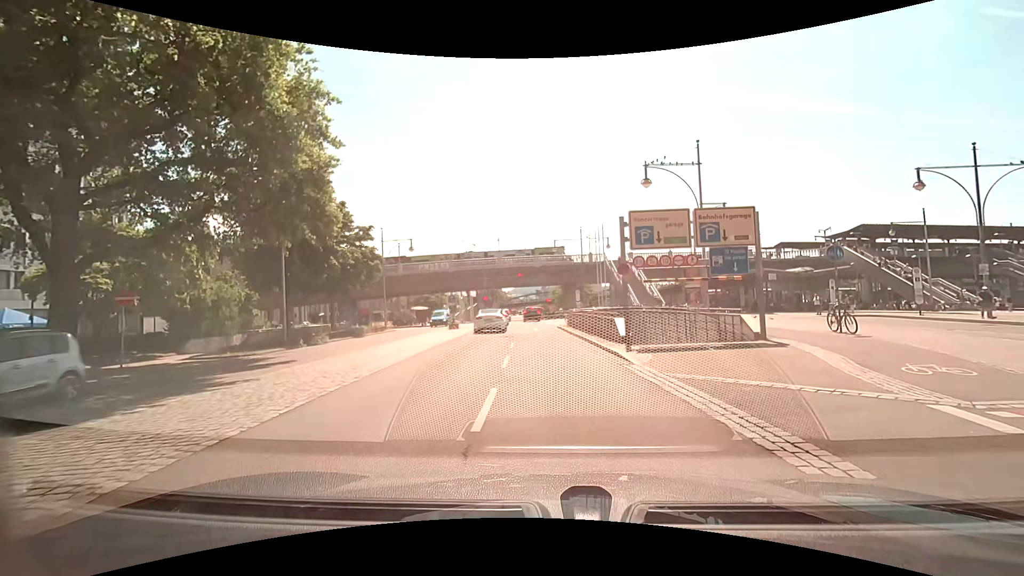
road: primary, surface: asphalt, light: Day
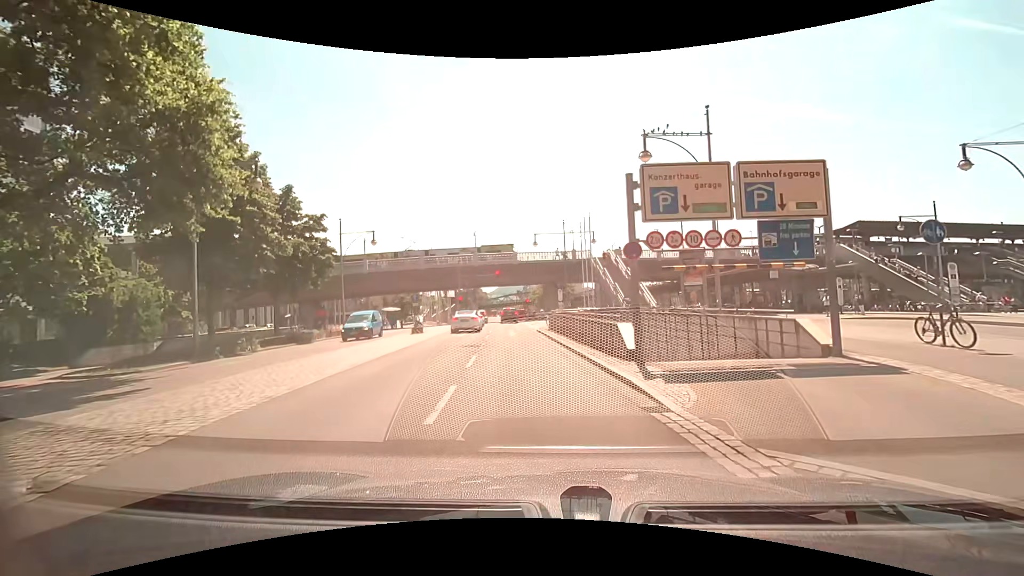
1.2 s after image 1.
(+0.2, +5.7) m; +2°
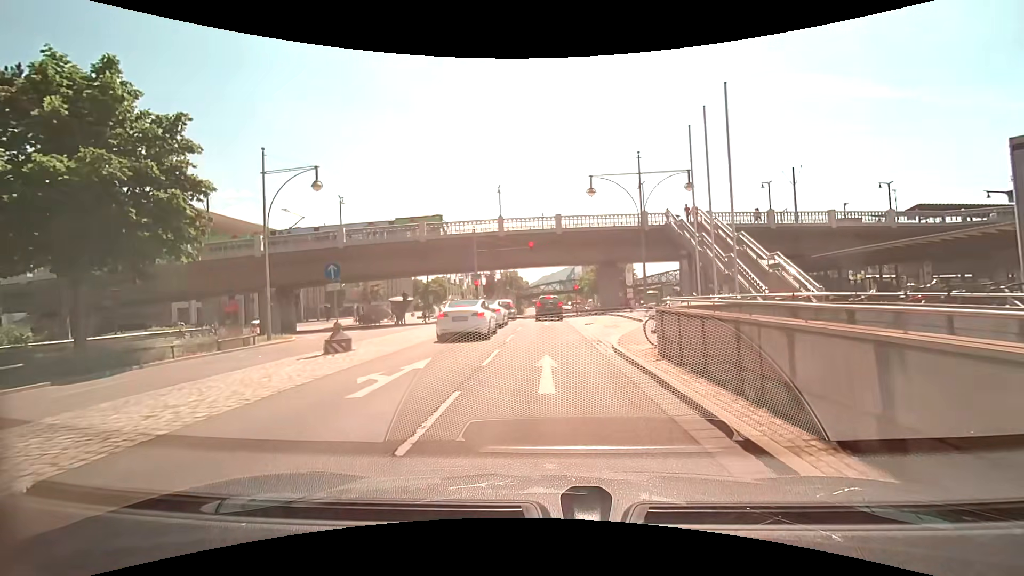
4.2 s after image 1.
(-1.2, +19.7) m; -5°
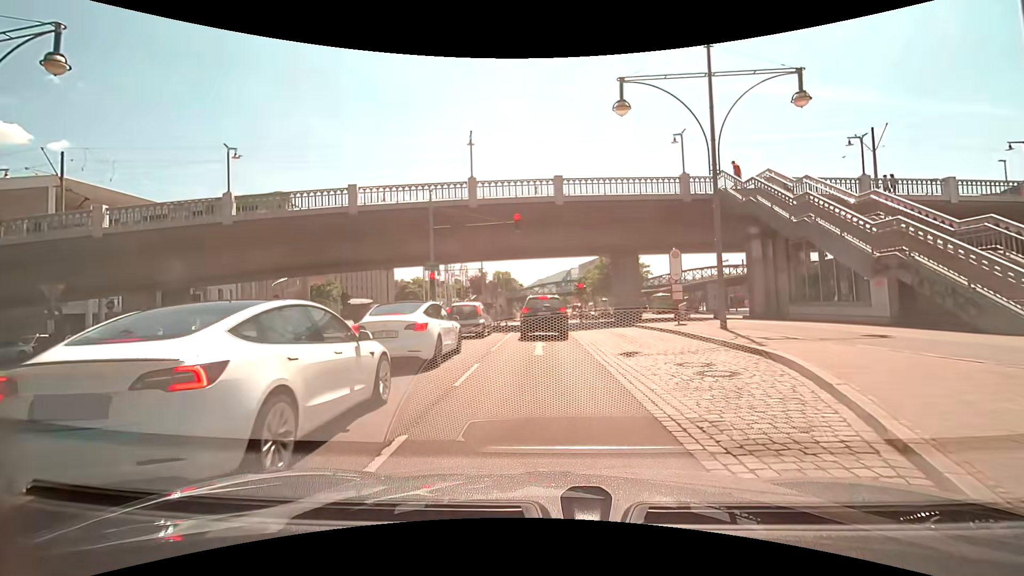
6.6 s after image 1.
(+0.1, +14.2) m; +1°
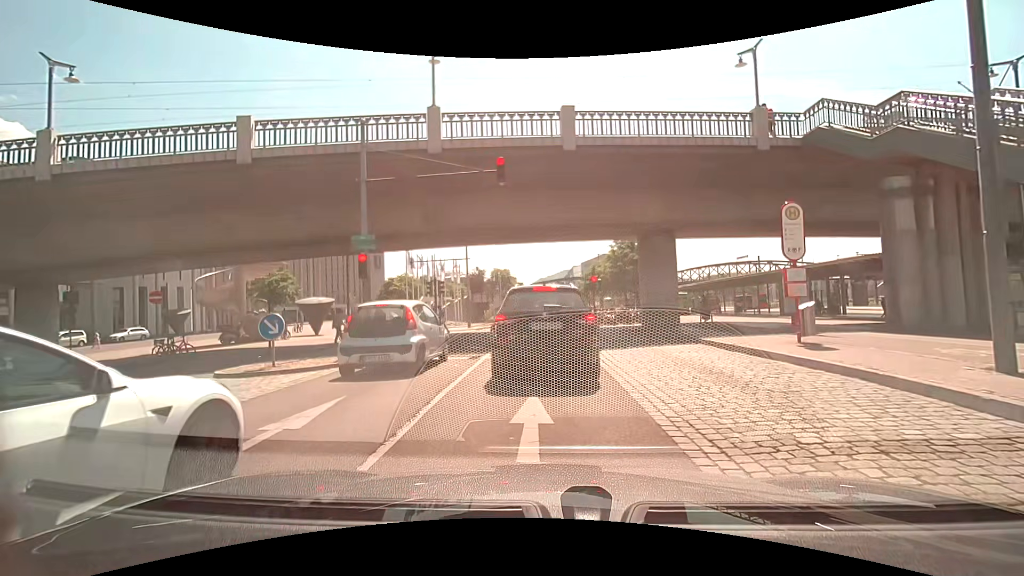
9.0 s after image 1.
(-0.1, +10.0) m; +1°
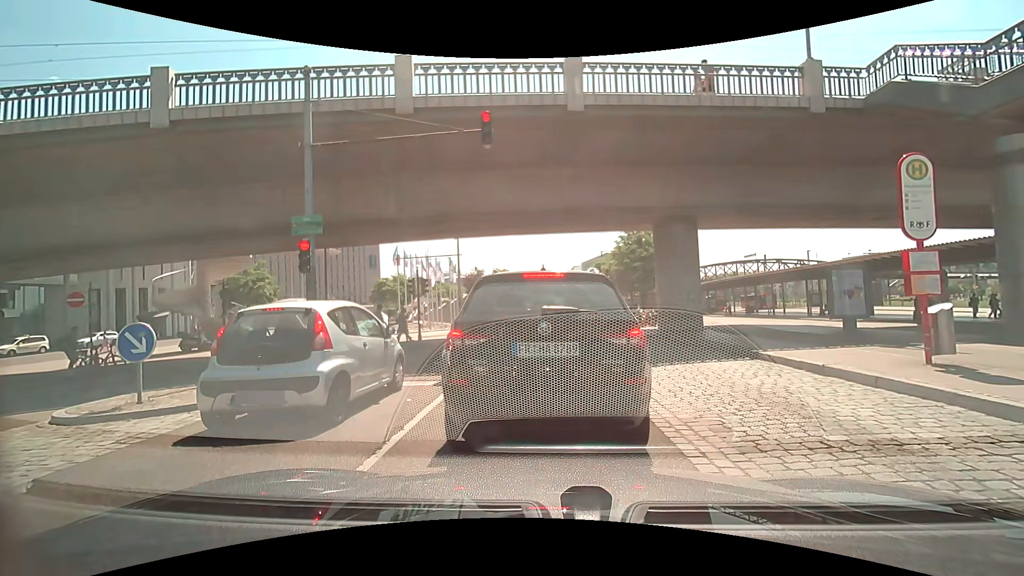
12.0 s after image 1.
(-0.1, +3.6) m; 0°
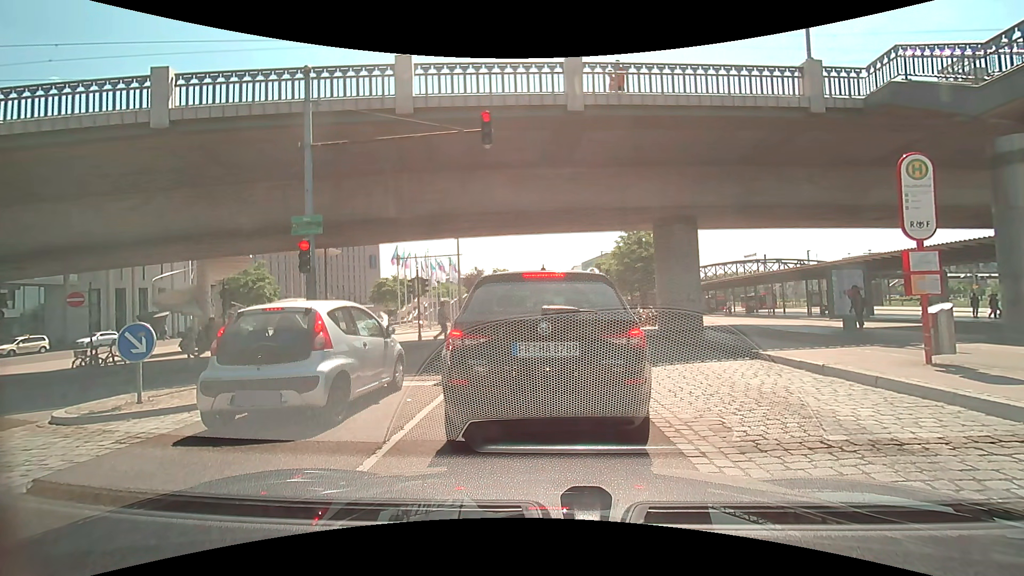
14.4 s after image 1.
(0.0, +0.1) m; 0°
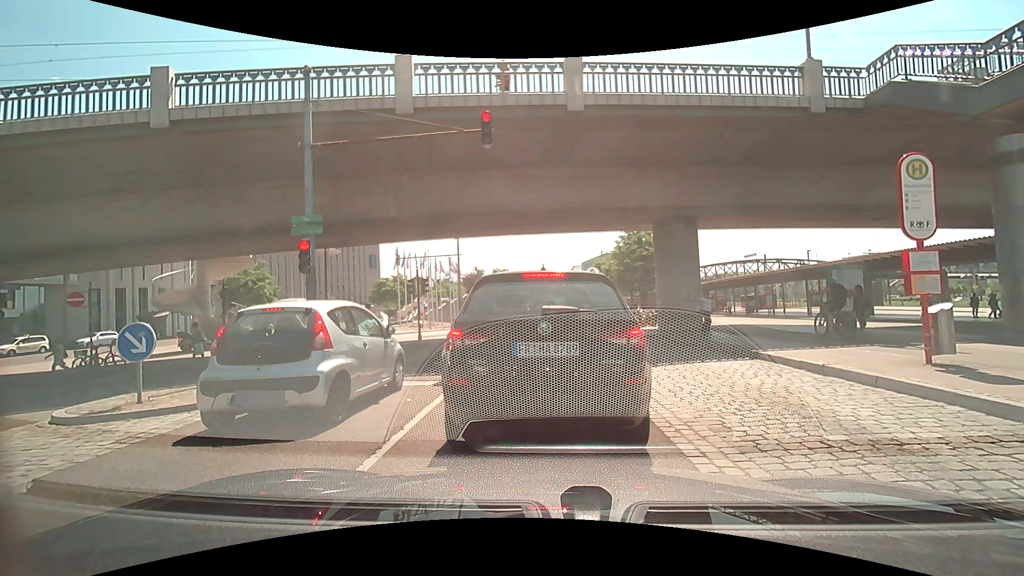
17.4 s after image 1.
(0.0, 0.0) m; 0°
(0, +10) (0, +20) (0, +30) (-1, +40) (0, +50) (0, +60) (+2, +70) (+3, +80) (+4, +90) (+5, +100) m
